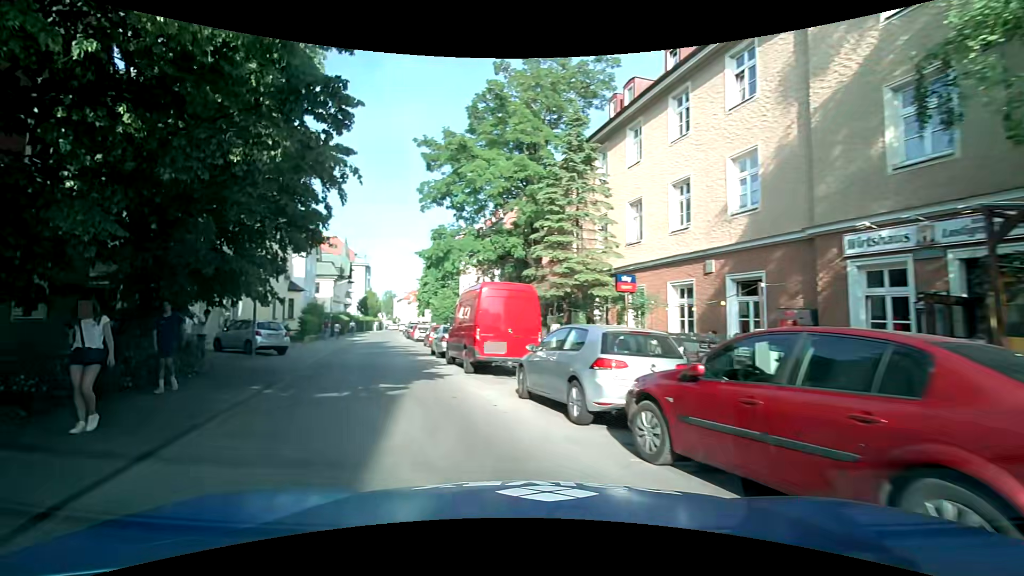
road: residential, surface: asphalt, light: Day
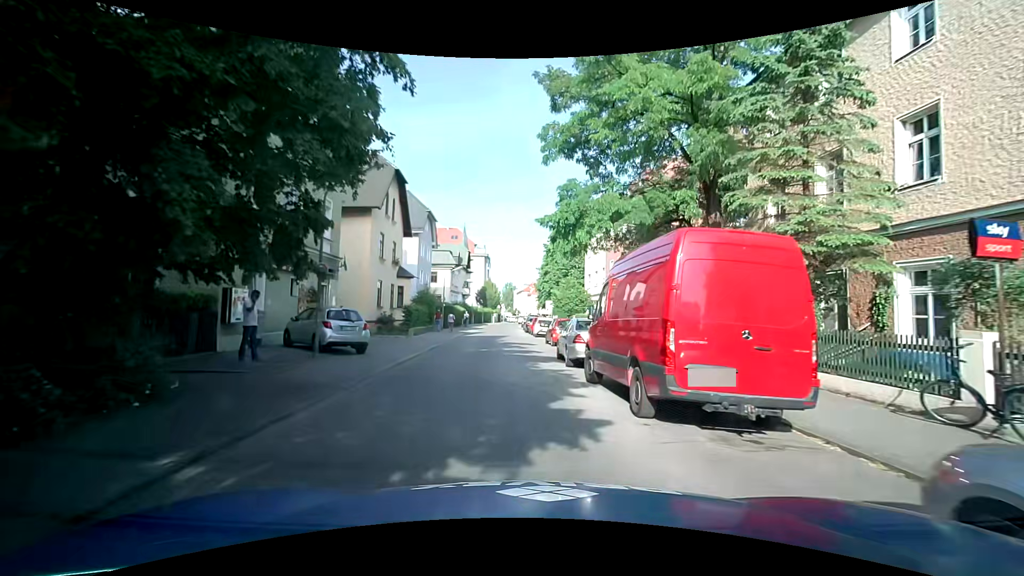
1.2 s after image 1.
(-1.1, +7.4) m; -13°
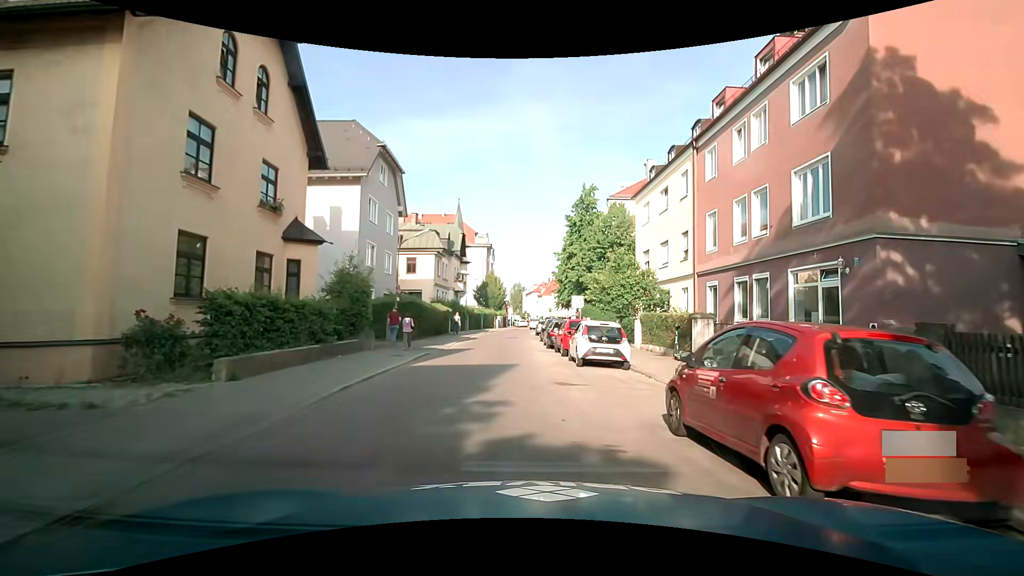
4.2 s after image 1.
(-0.9, +20.9) m; +1°
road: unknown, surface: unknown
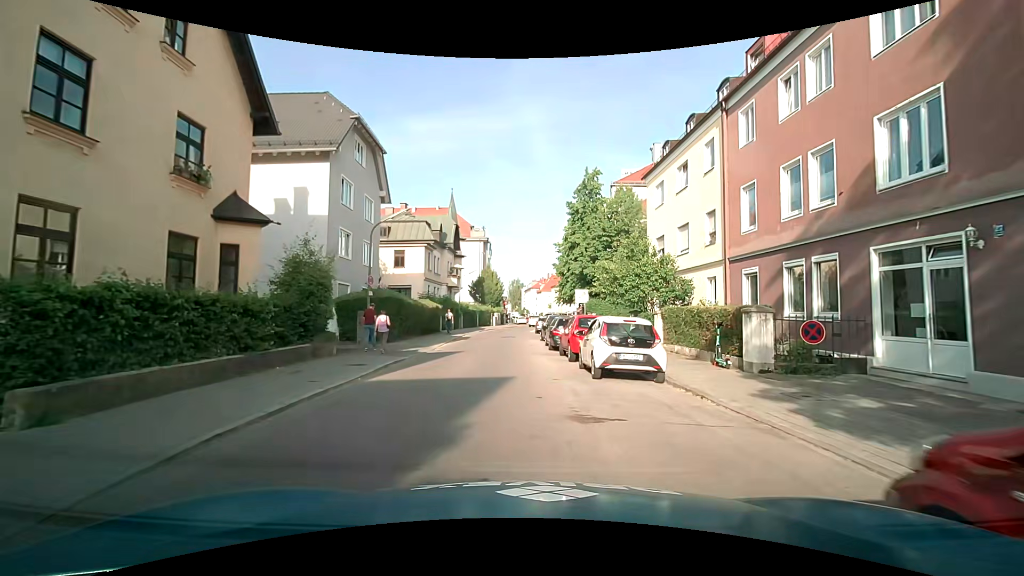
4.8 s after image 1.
(-0.1, +4.1) m; -2°
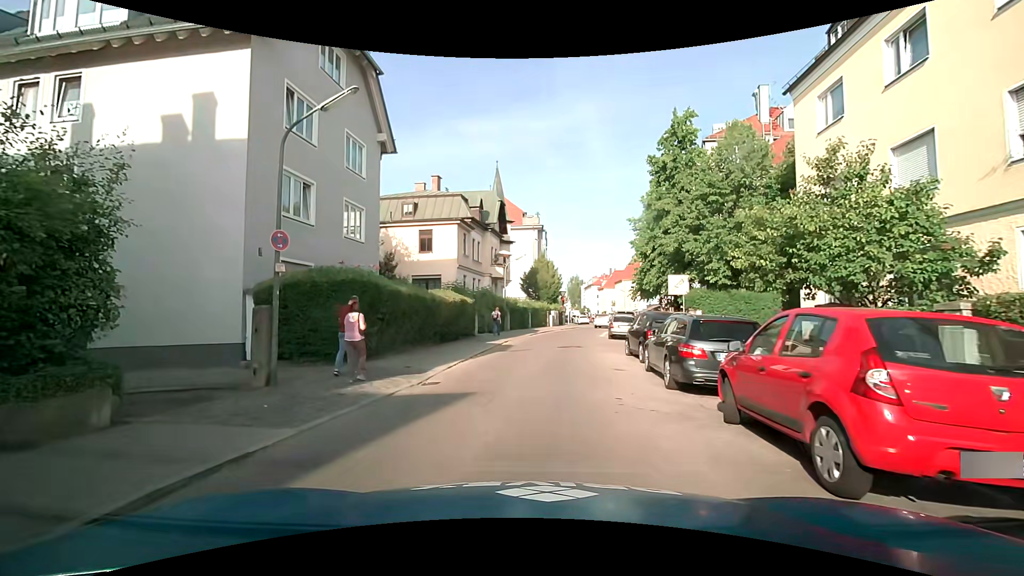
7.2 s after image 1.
(-0.3, +11.3) m; -7°
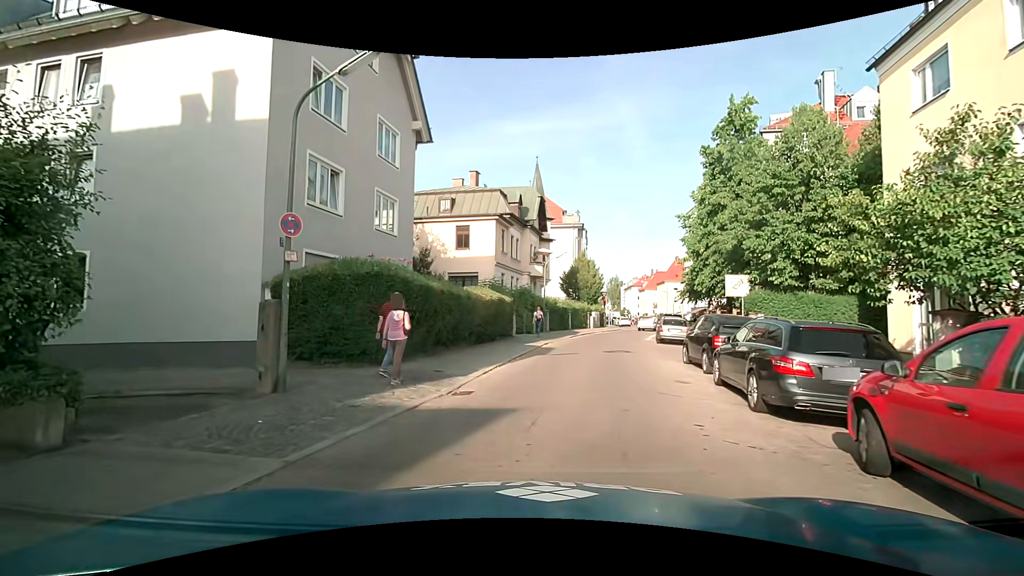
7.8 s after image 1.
(-0.1, +1.6) m; -5°
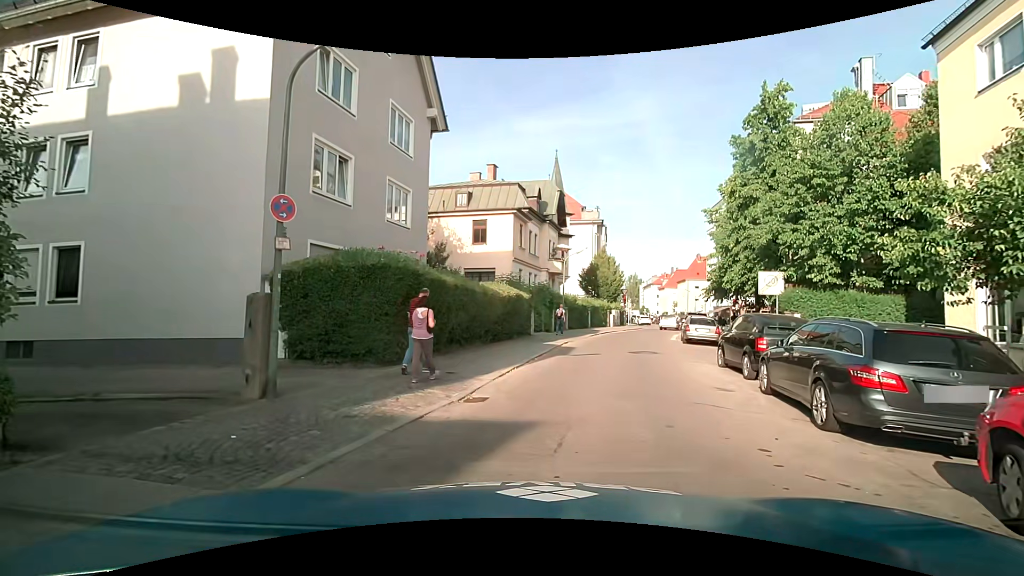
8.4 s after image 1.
(0.0, +1.0) m; -1°
